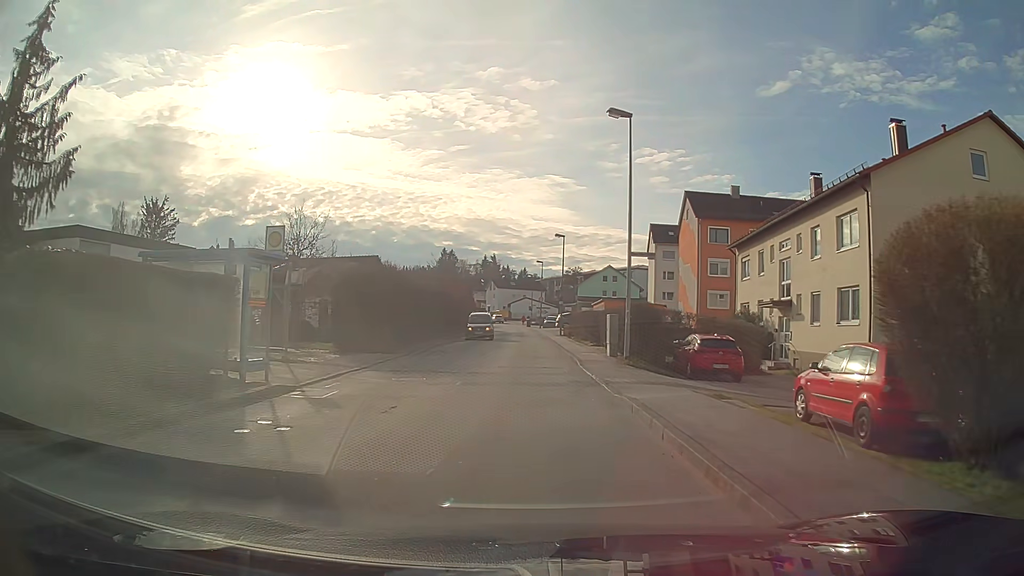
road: unclassified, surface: asphalt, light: Day
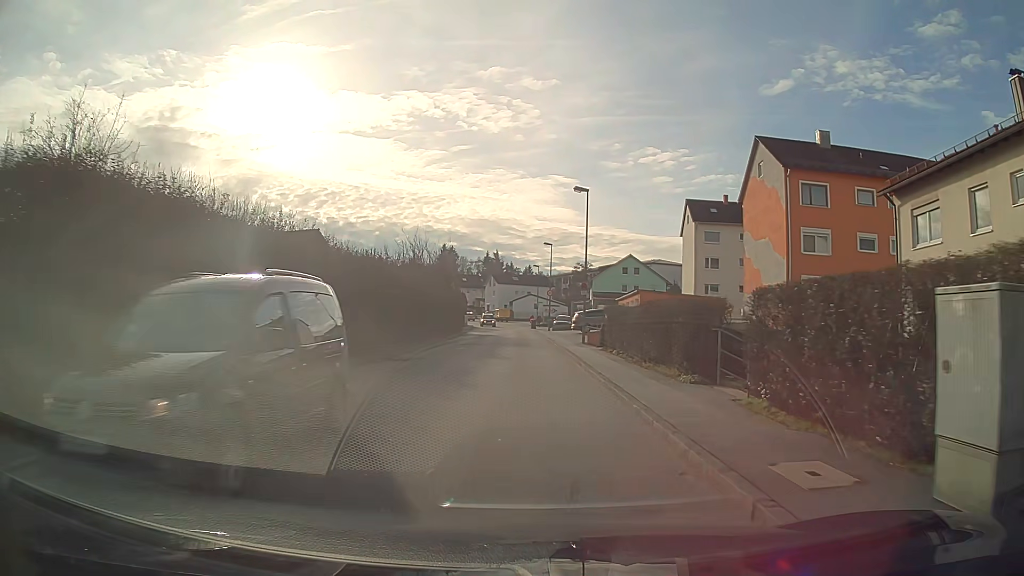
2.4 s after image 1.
(-0.1, +19.8) m; 0°
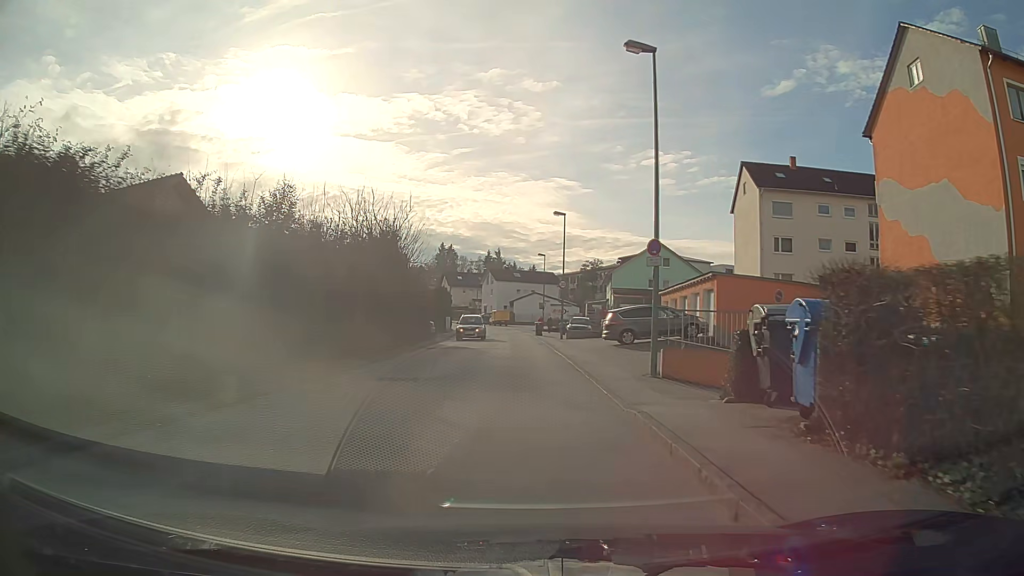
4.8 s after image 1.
(-0.1, +19.7) m; -1°
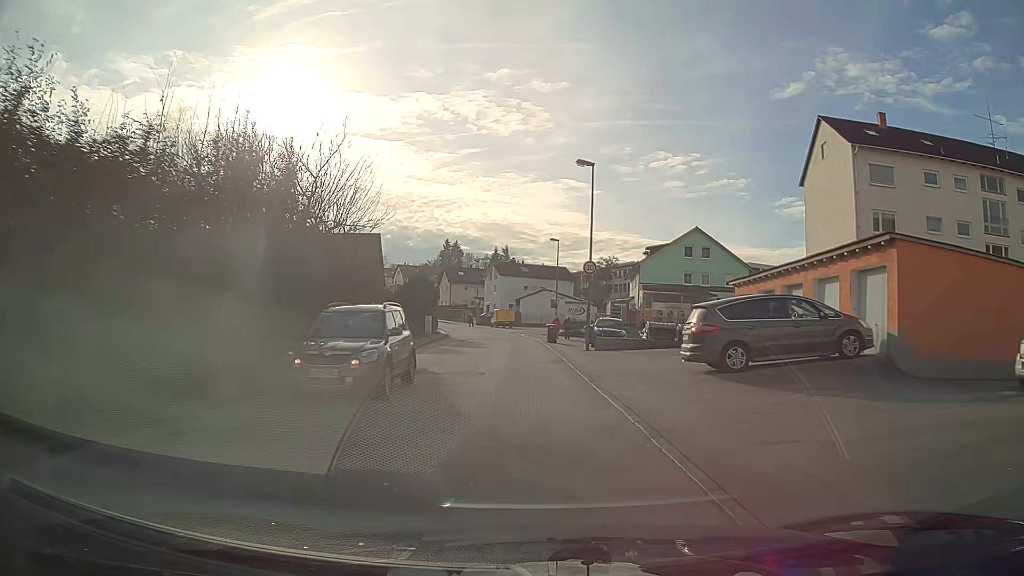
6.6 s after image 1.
(-0.1, +14.8) m; -1°
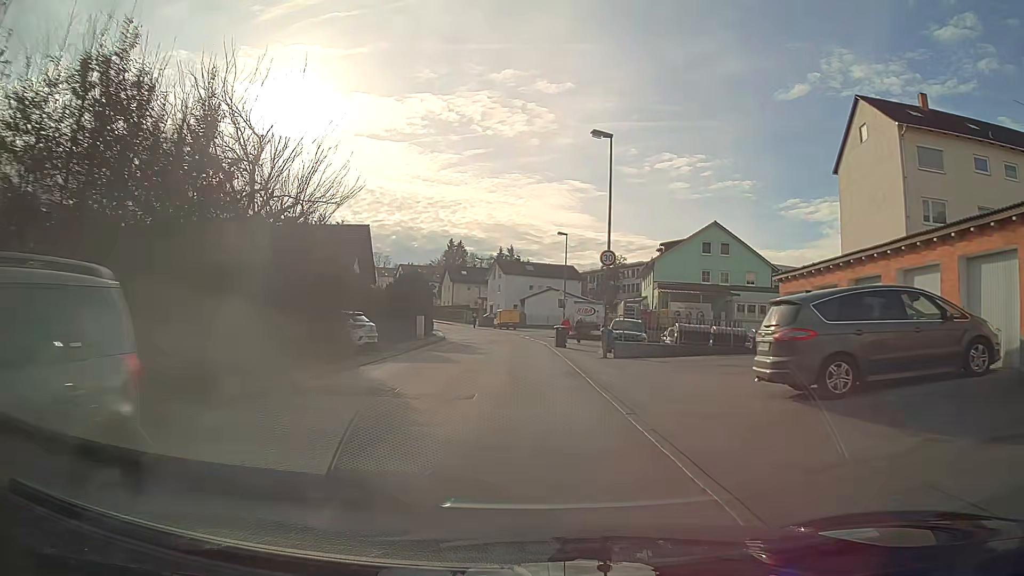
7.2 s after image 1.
(0.0, +4.9) m; 0°
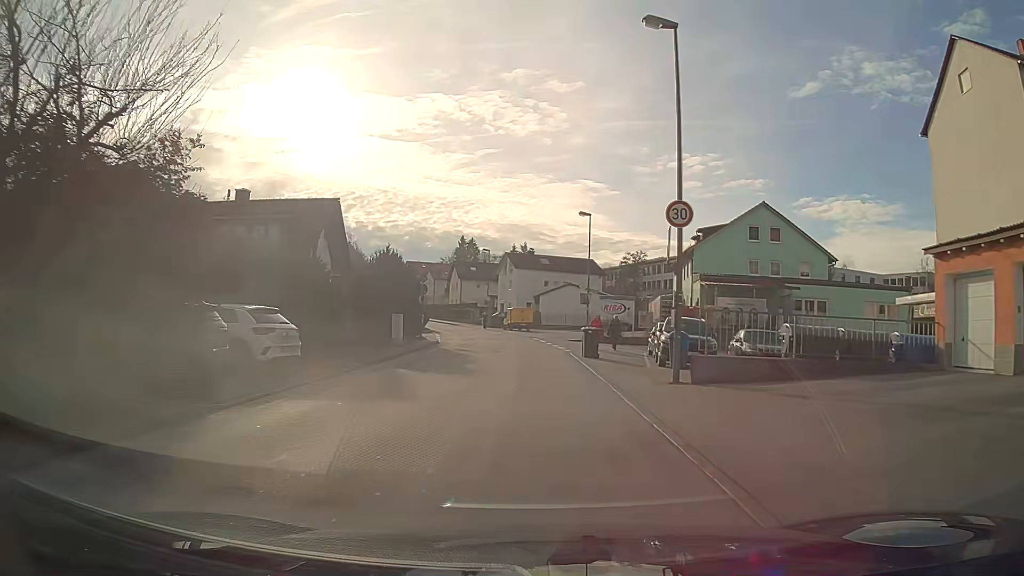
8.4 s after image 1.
(-0.1, +9.9) m; -1°
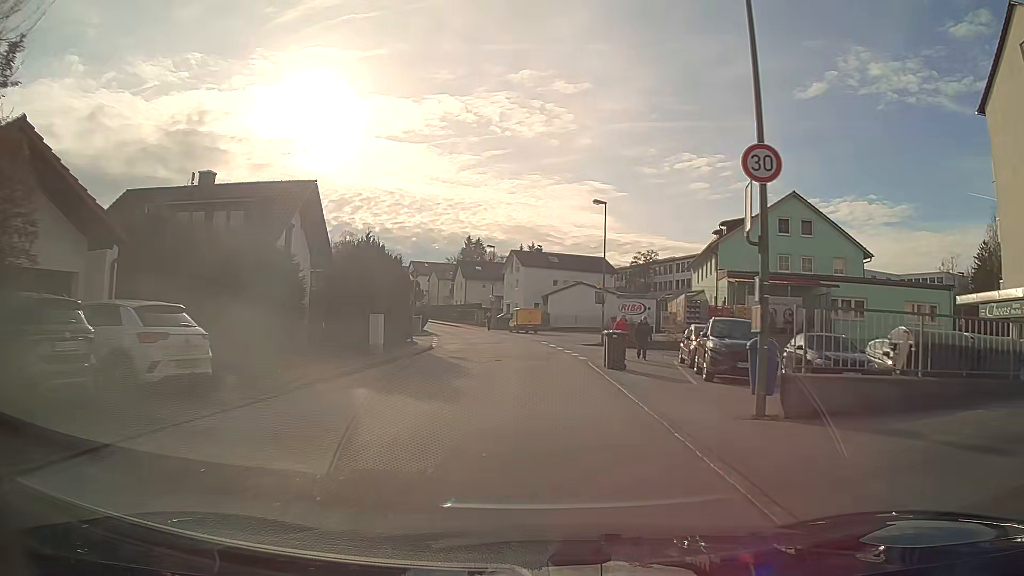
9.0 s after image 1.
(0.0, +4.9) m; -1°
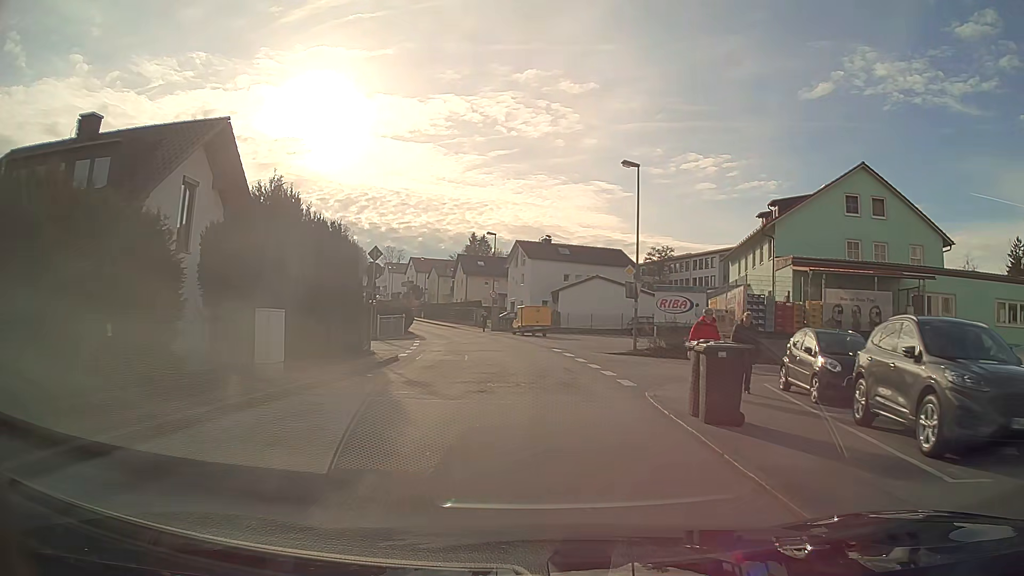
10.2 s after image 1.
(-0.1, +9.9) m; 0°
